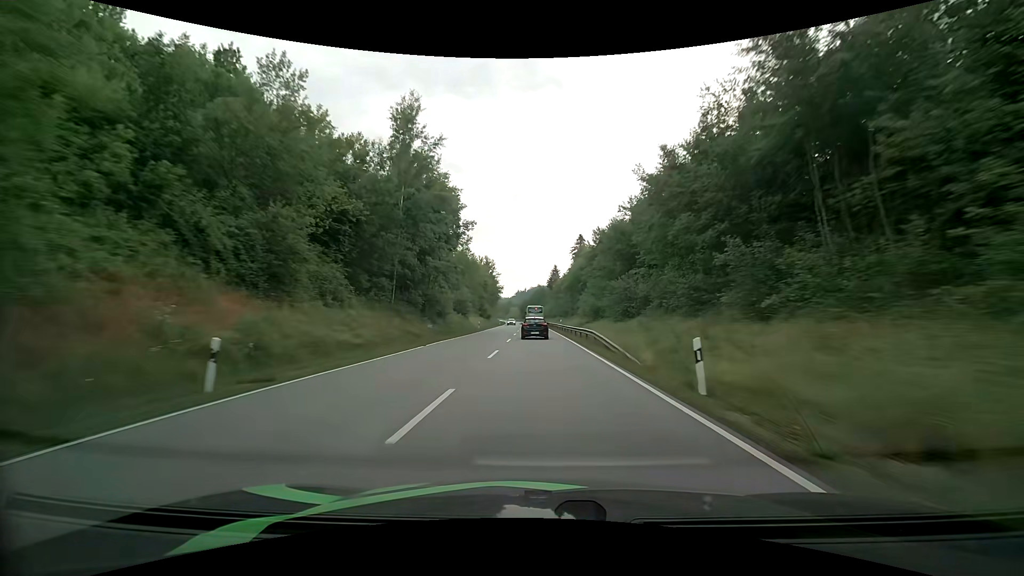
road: primary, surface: asphalt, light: Day
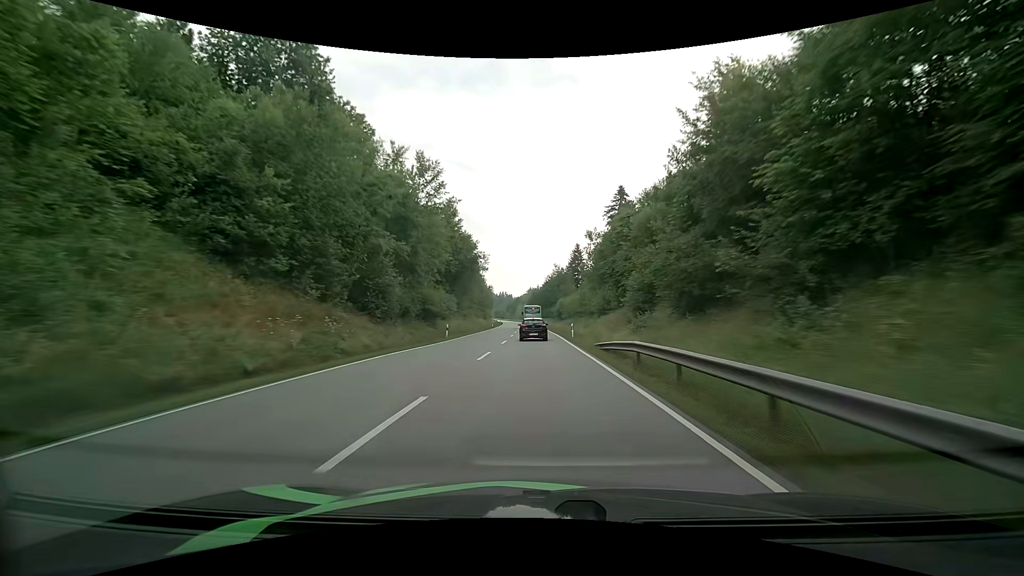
(-0.5, +72.5) m; -1°
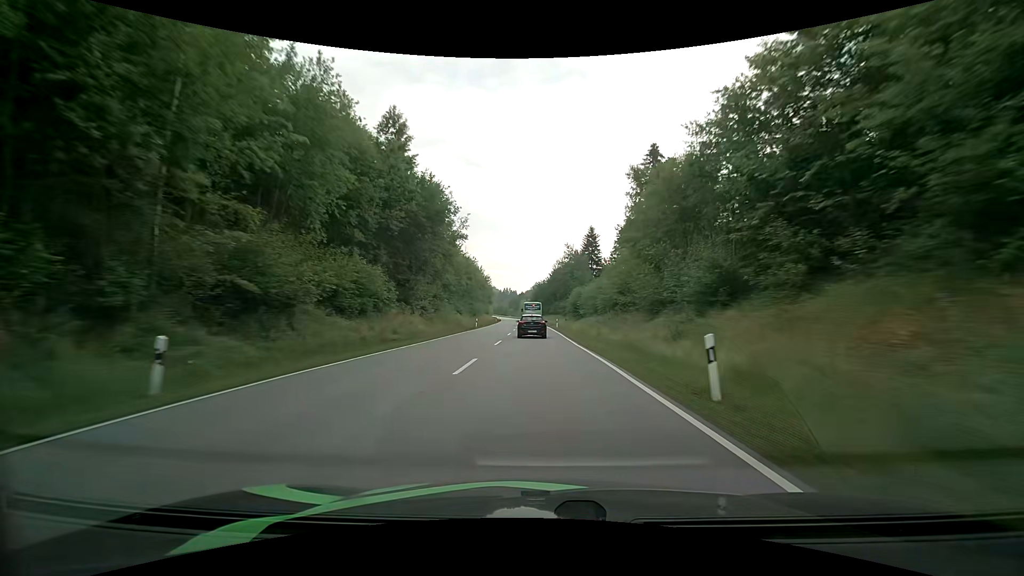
(-0.3, +28.8) m; -1°
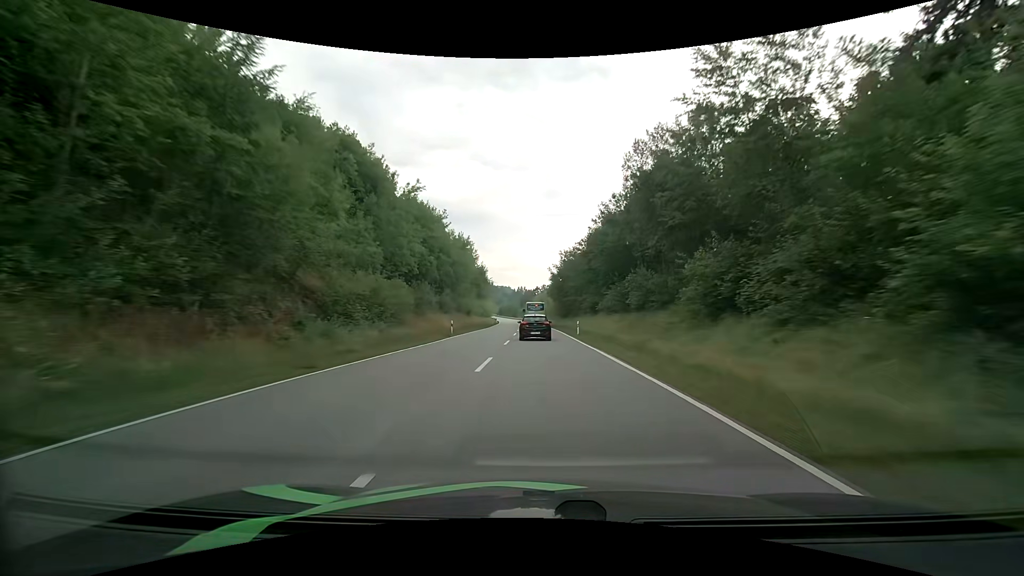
(-1.1, +70.6) m; -1°
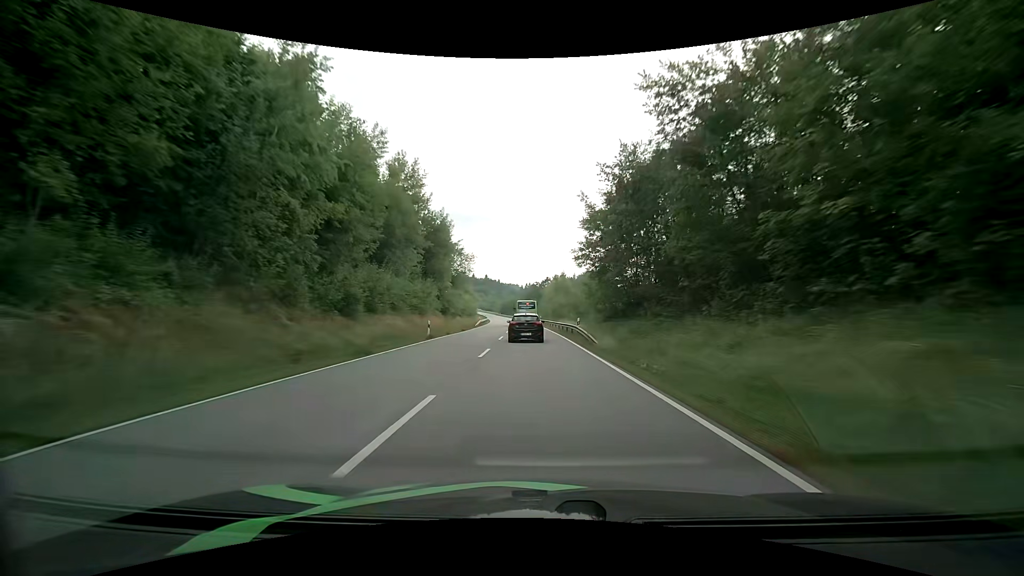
(-0.8, +55.3) m; -1°
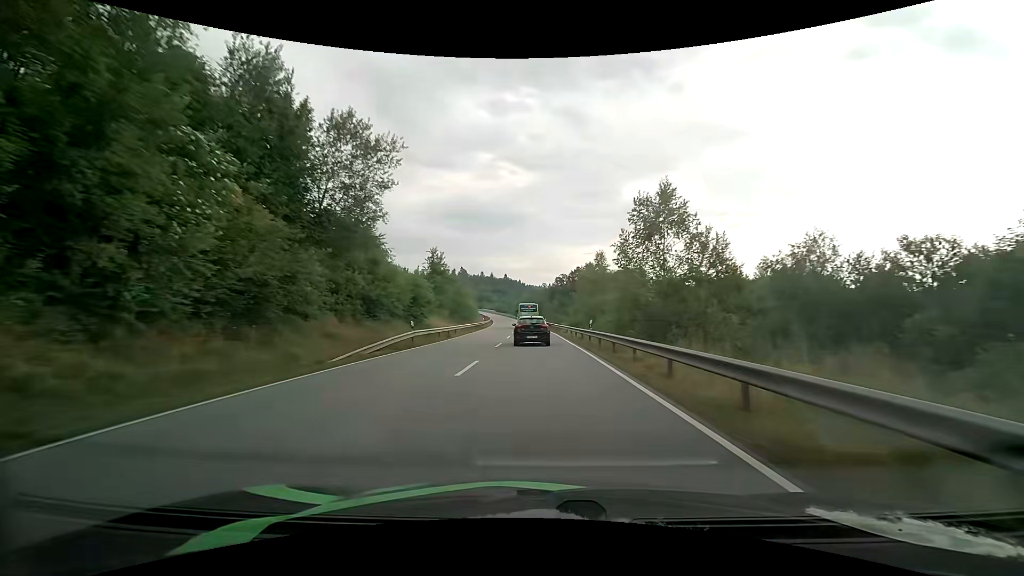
(-1.1, +52.0) m; -3°
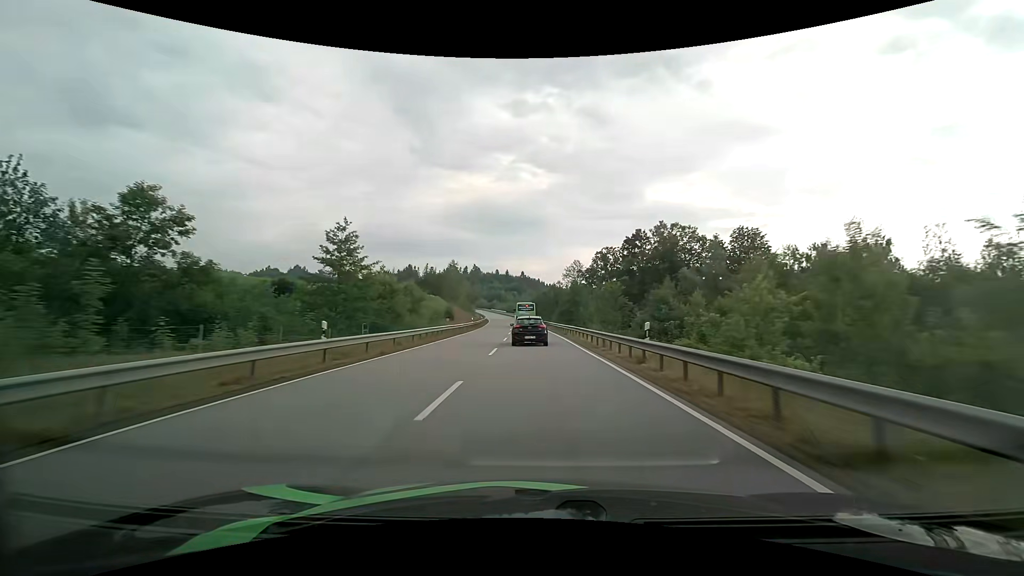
(-1.4, +64.7) m; -2°
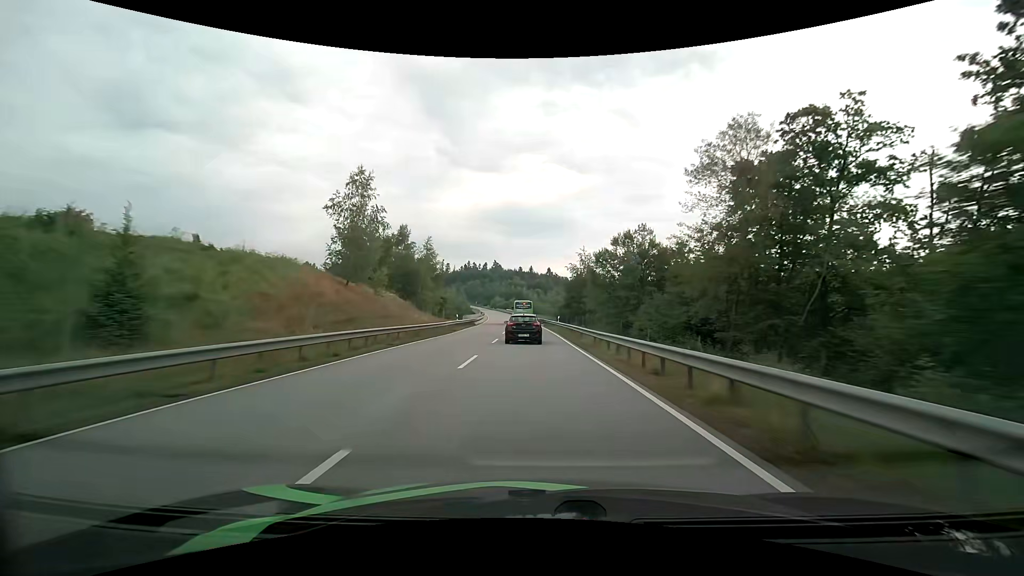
(-1.4, +65.3) m; -3°
(0, +10) (0, +20) (0, +30) (-1, +40) (-1, +50) (-1, +60) (-2, +70) (-3, +80) (-3, +90) (-4, +100) m
